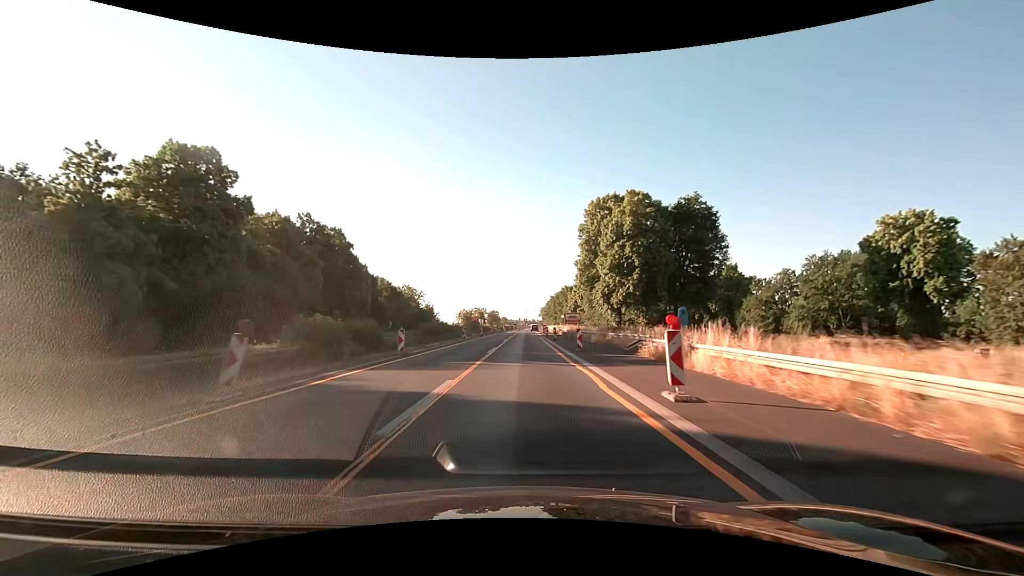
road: motorway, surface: asphalt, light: Day
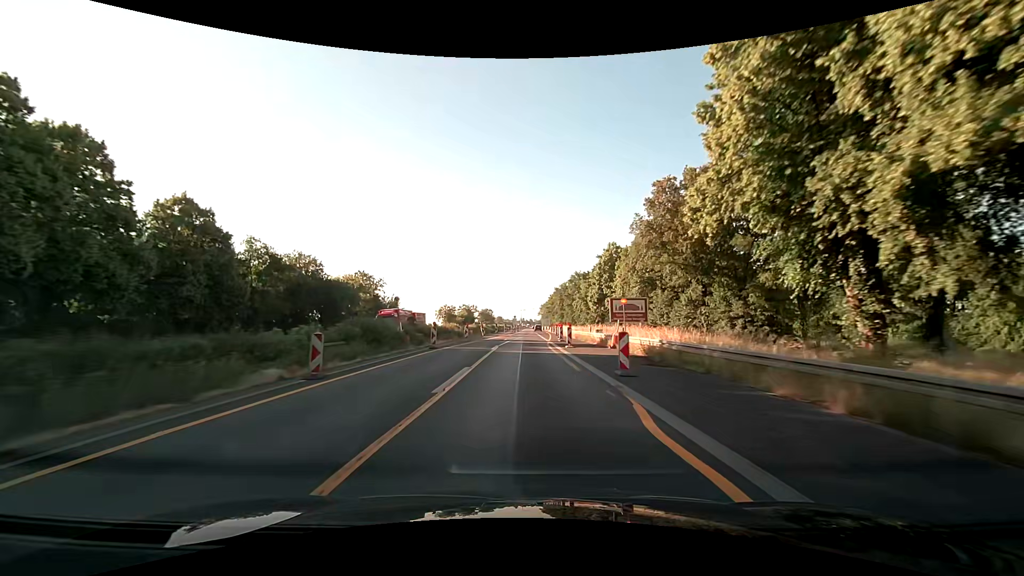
(+0.2, +50.1) m; 0°
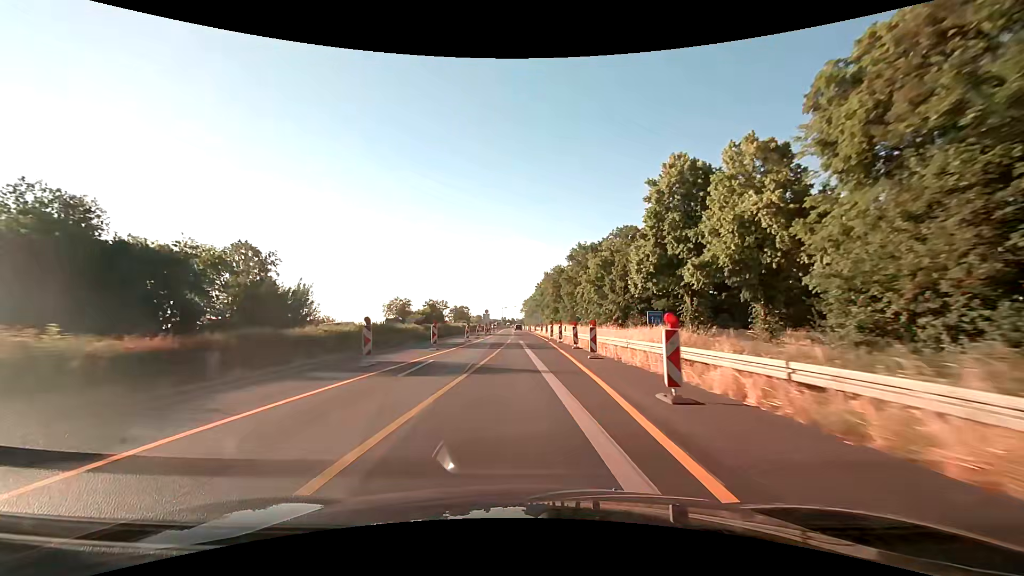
(+1.2, +50.1) m; +2°
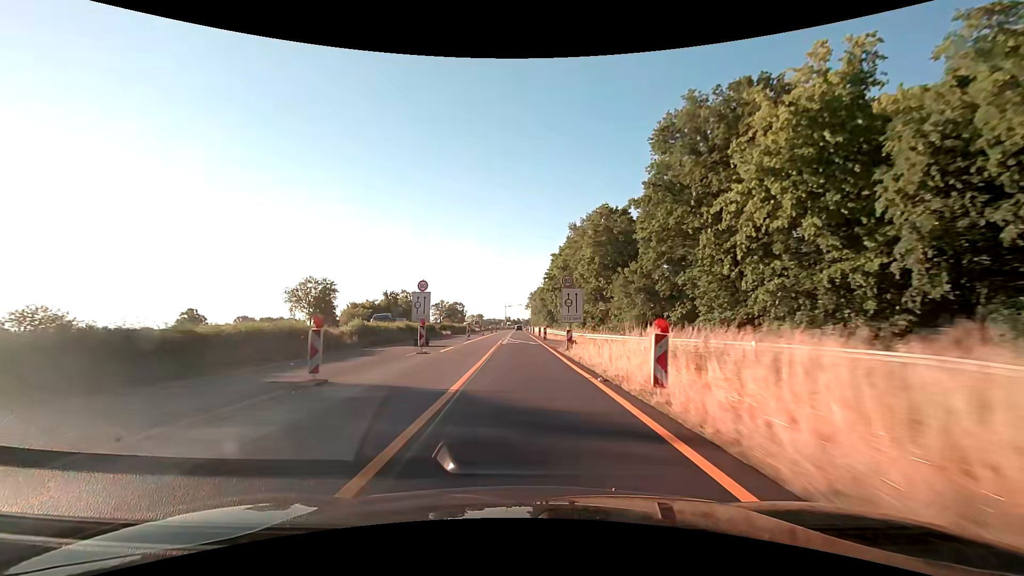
(-0.2, +62.5) m; -1°
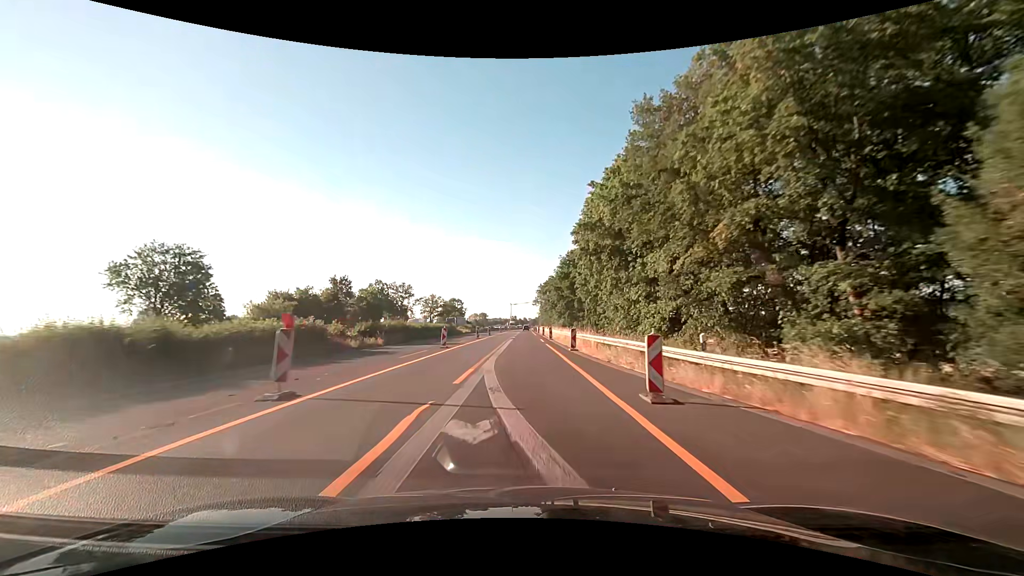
(-0.3, +37.4) m; -1°
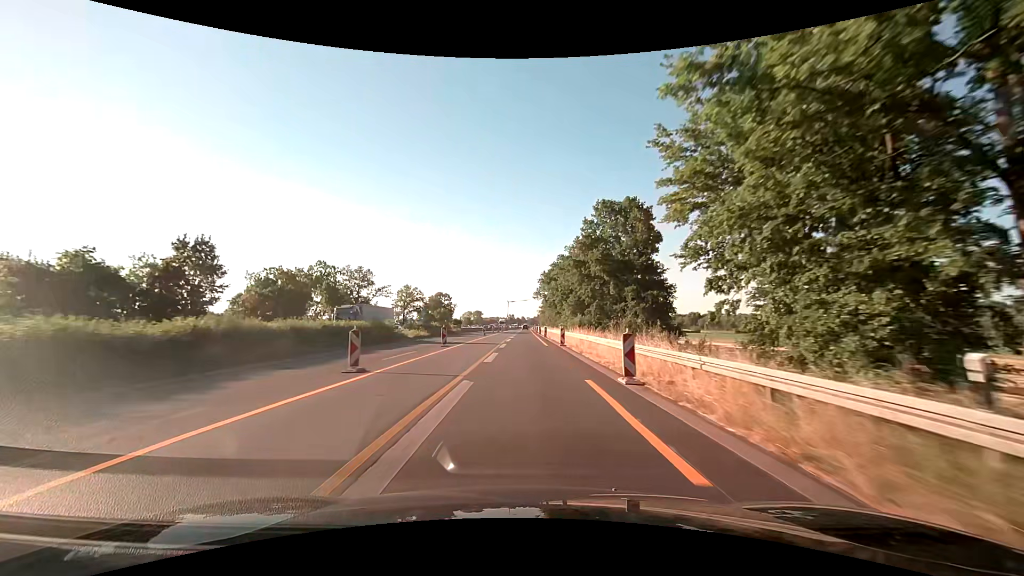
(+0.1, +37.5) m; 0°
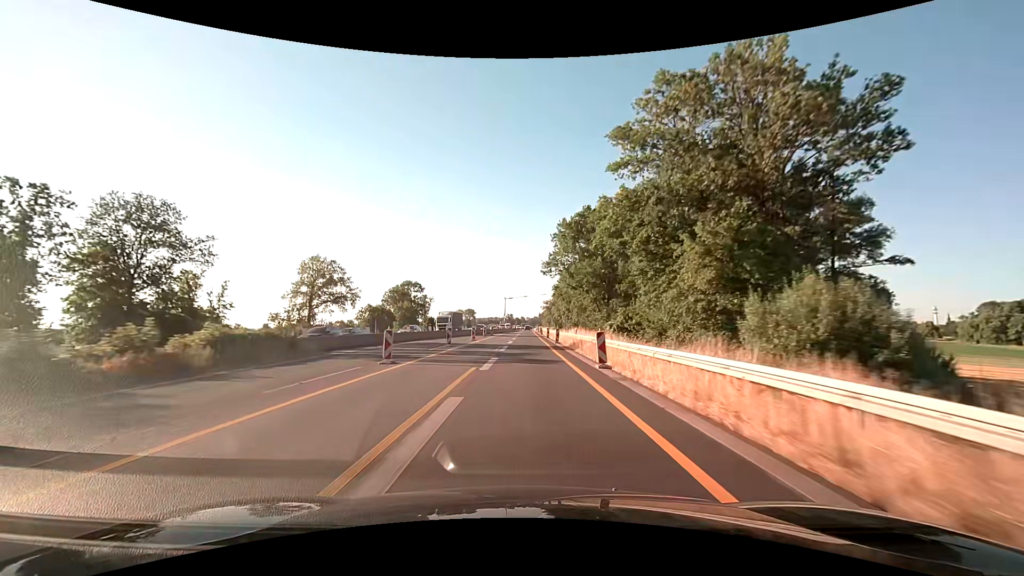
(+0.1, +62.5) m; 0°
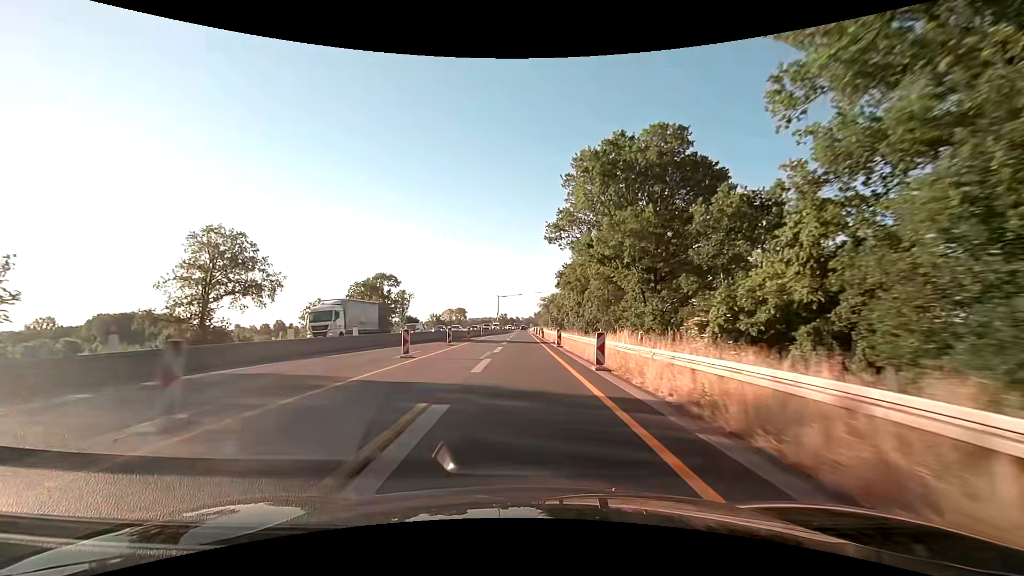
(+0.1, +25.0) m; +1°
(0, +10) (0, +20) (0, +30) (0, +40) (0, +50) (0, +60) (0, +70) (0, +80) (-1, +90) (-1, +100) m
